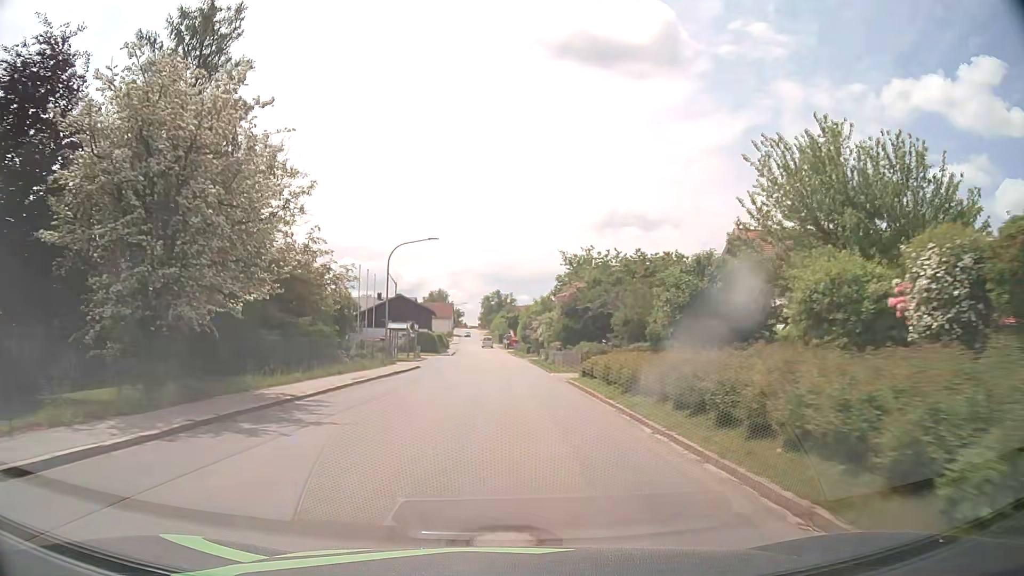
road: tertiary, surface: asphalt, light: Day
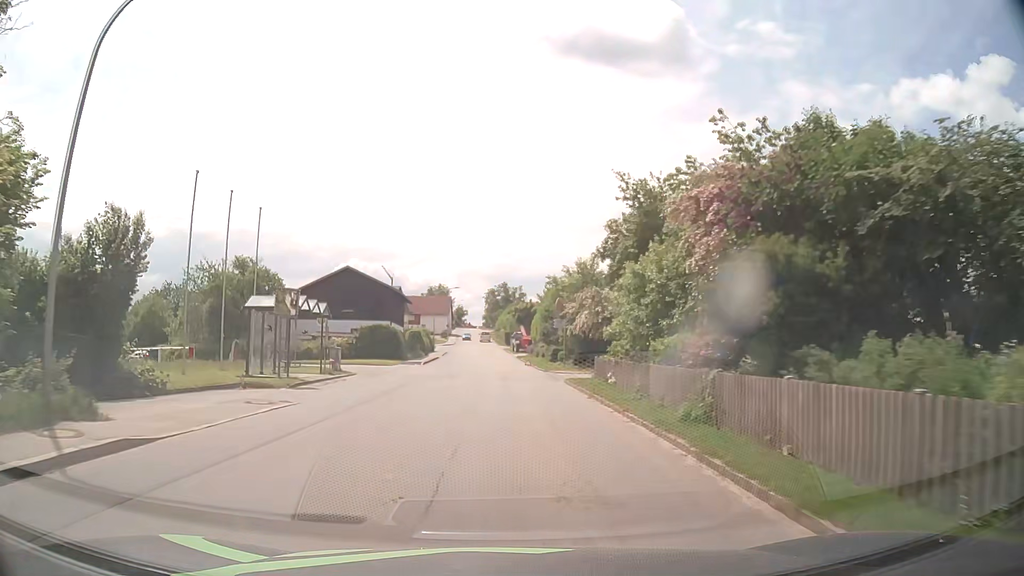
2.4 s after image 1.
(-0.2, +30.9) m; -1°
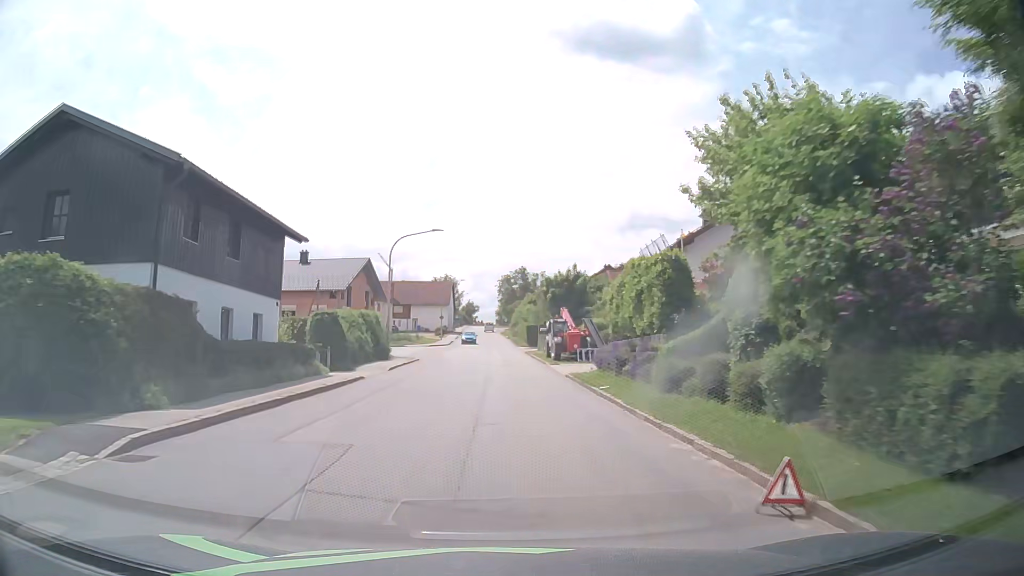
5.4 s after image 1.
(-0.5, +38.2) m; -1°
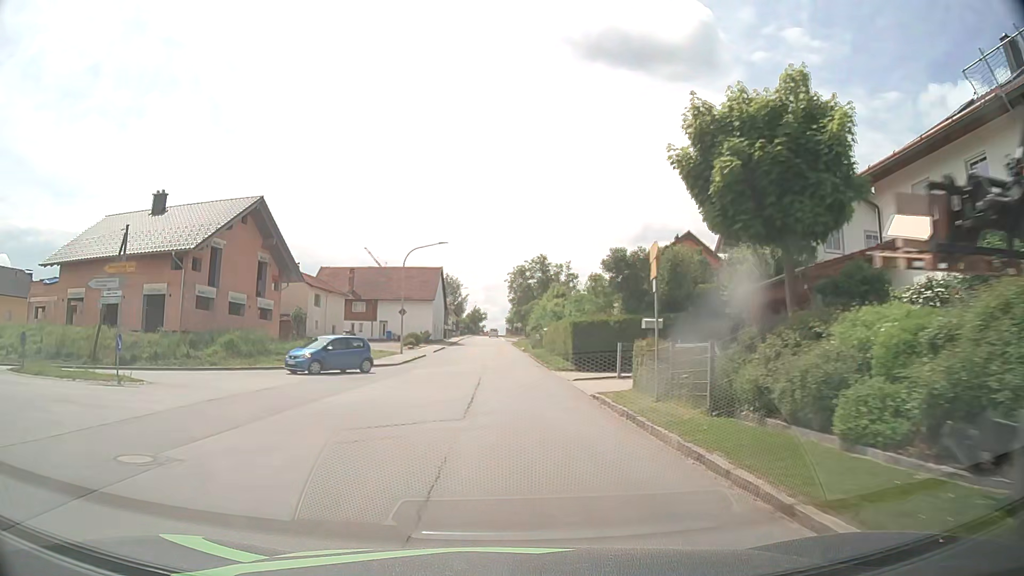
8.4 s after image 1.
(-0.1, +37.8) m; -1°
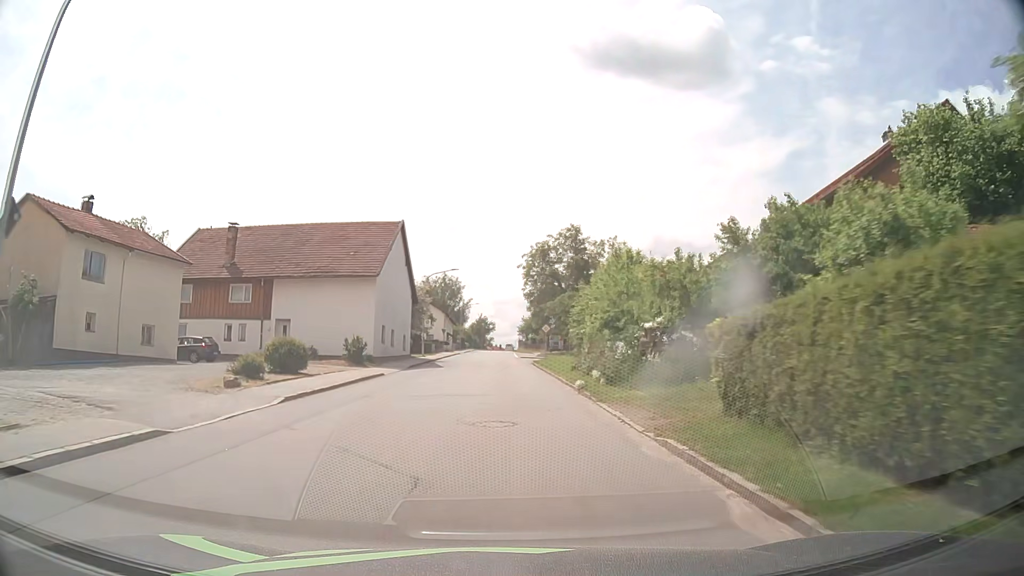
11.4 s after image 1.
(-0.3, +37.5) m; -1°
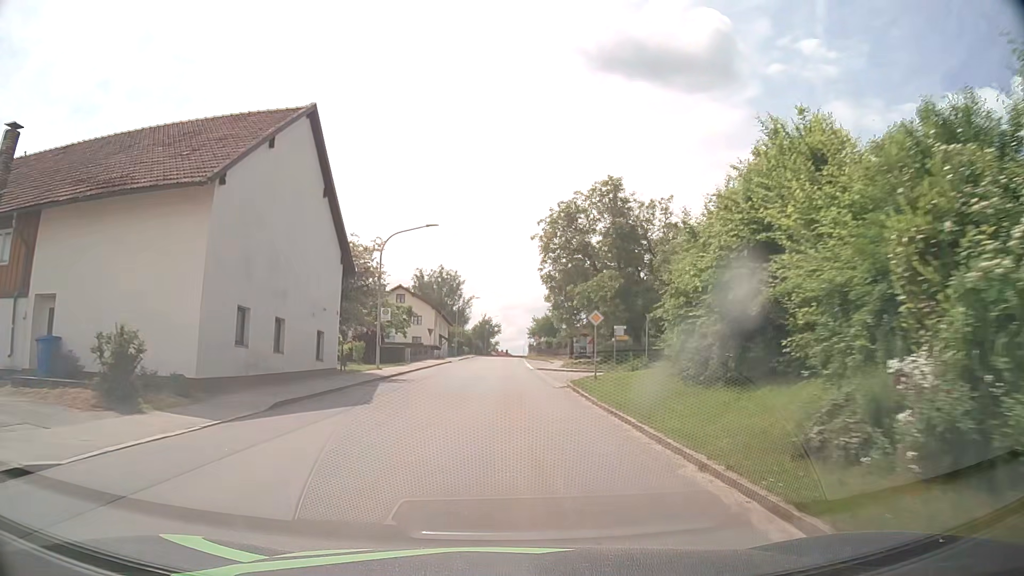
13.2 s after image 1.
(+0.1, +22.4) m; 0°
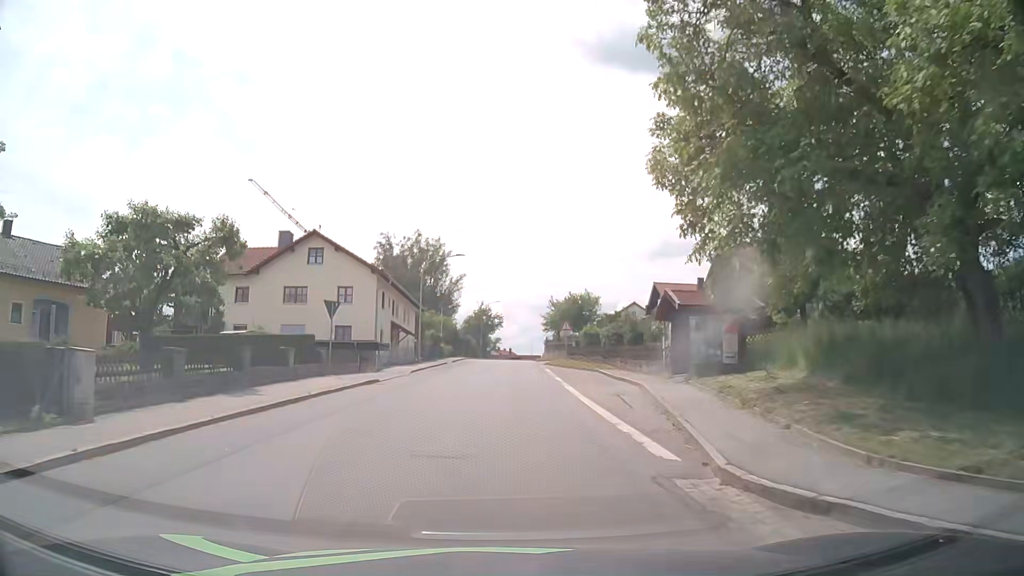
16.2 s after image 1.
(+0.1, +37.8) m; 0°
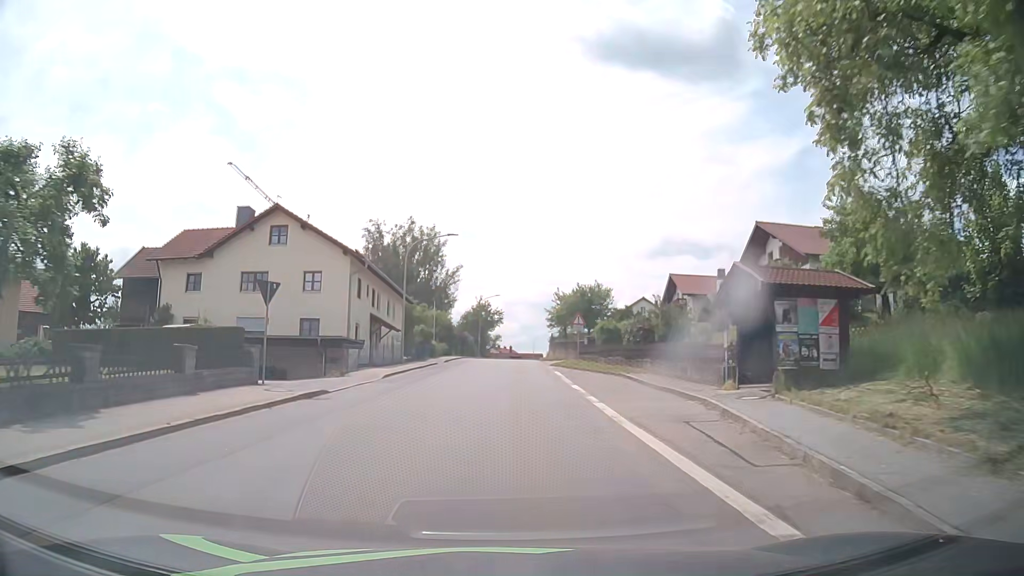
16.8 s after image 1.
(0.0, +7.6) m; 0°
(0, +10) (0, +20) (0, +30) (0, +40) (0, +50) (0, +60) (+1, +70) (+1, +80) (+2, +90) (+4, +100) m
